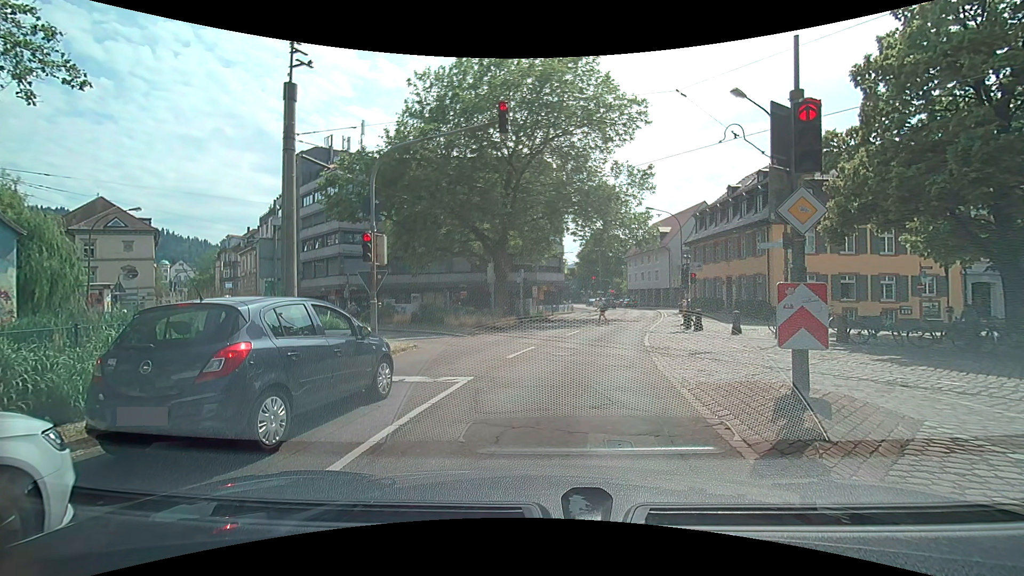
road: primary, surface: asphalt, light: Day
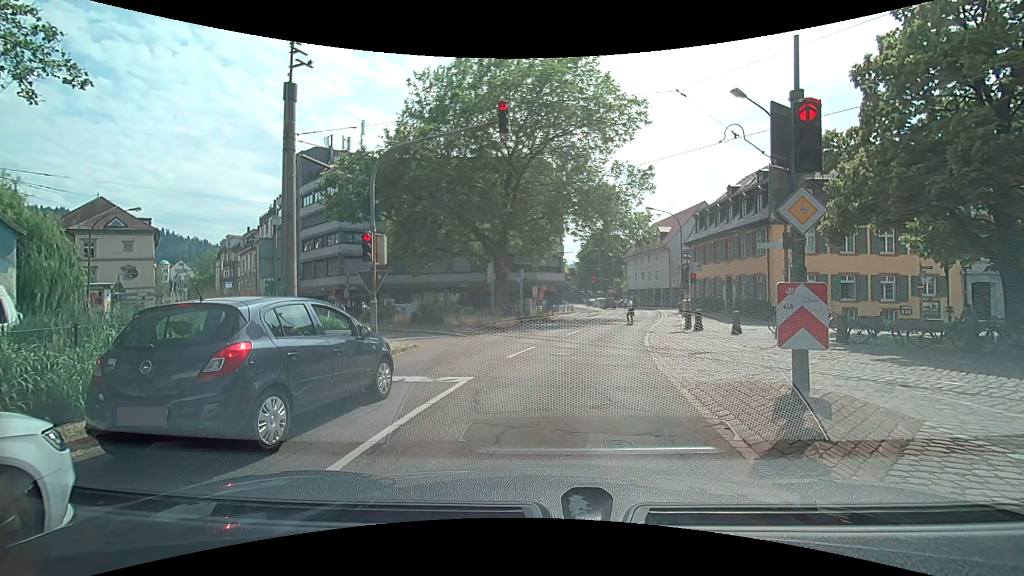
(0.0, 0.0) m; 0°
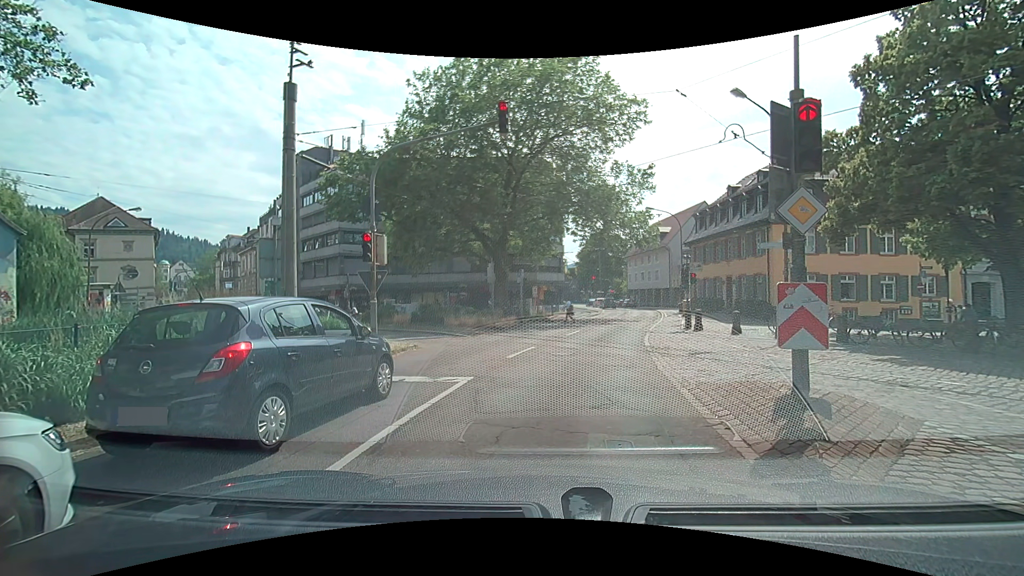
(0.0, 0.0) m; 0°
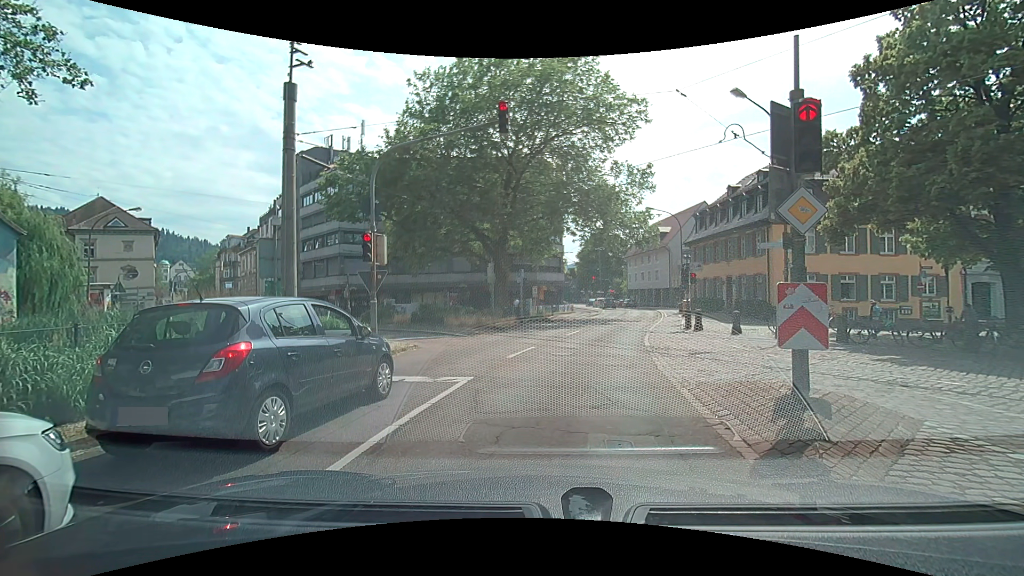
(0.0, 0.0) m; 0°
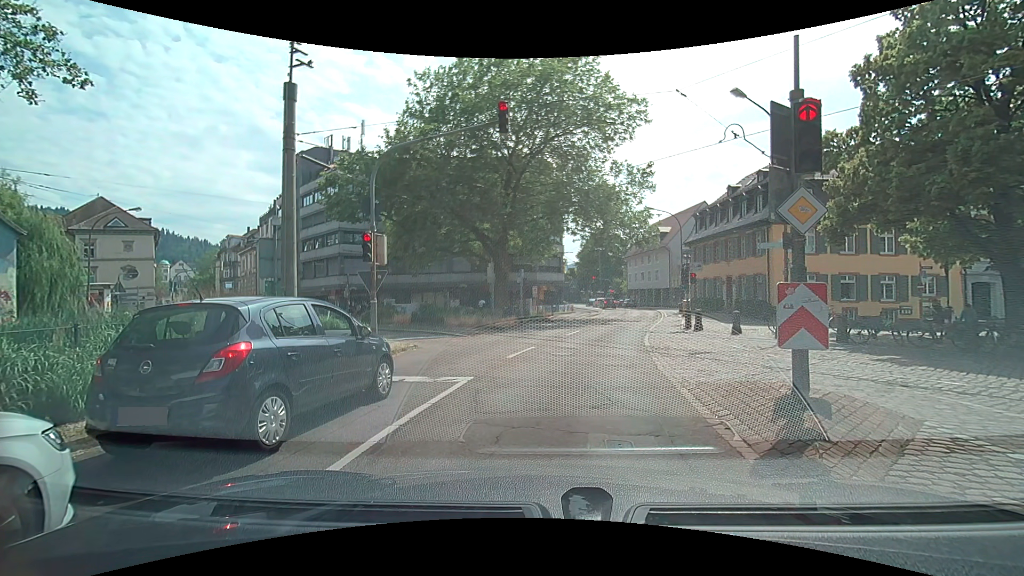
(0.0, 0.0) m; 0°
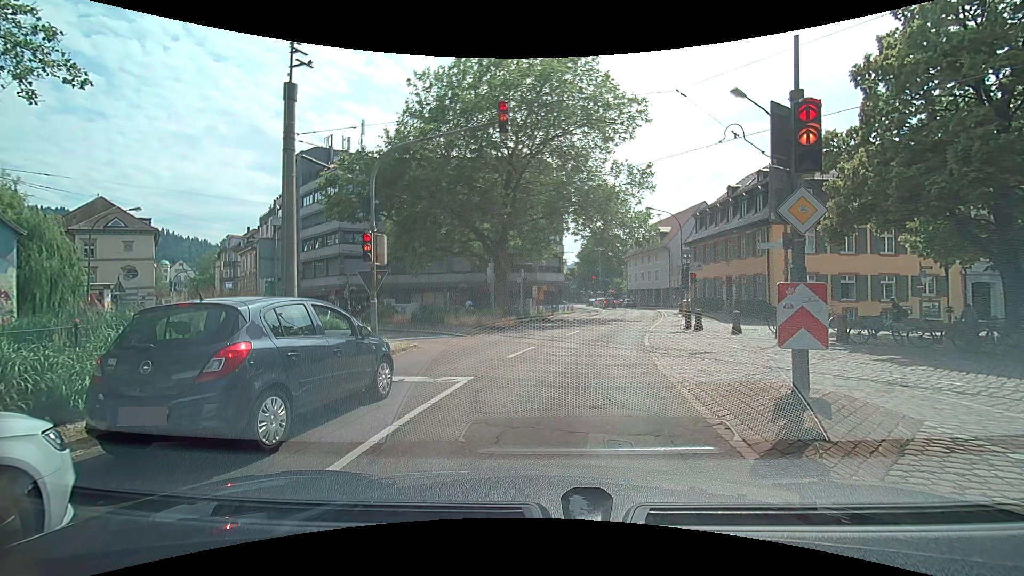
(0.0, 0.0) m; 0°
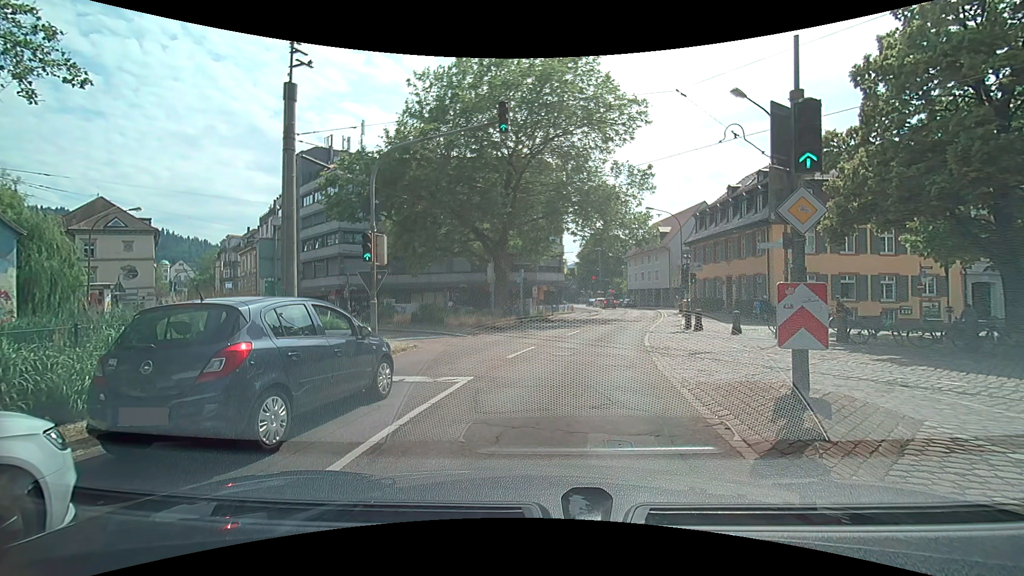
(0.0, 0.0) m; 0°
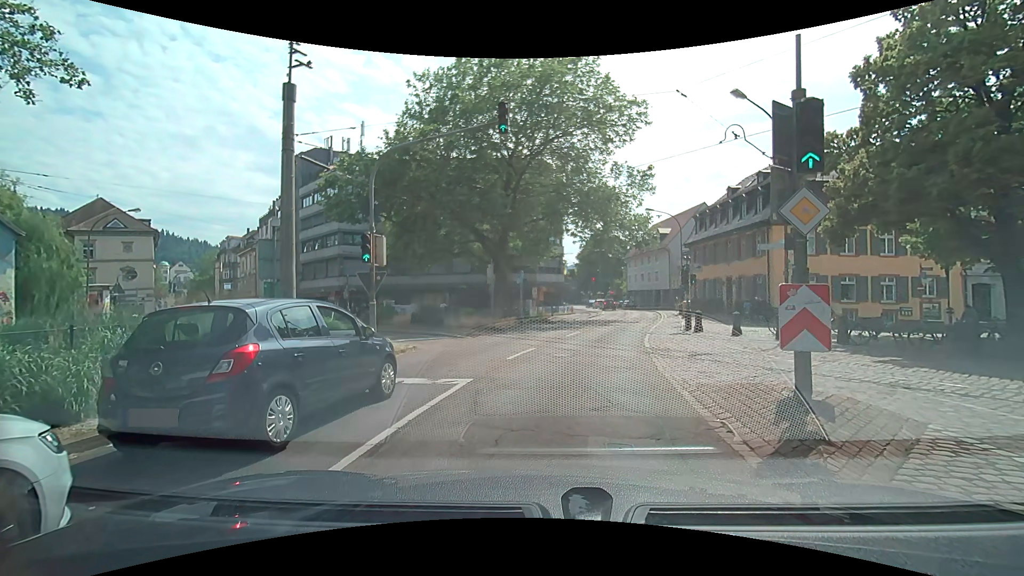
(0.0, 0.0) m; 0°
